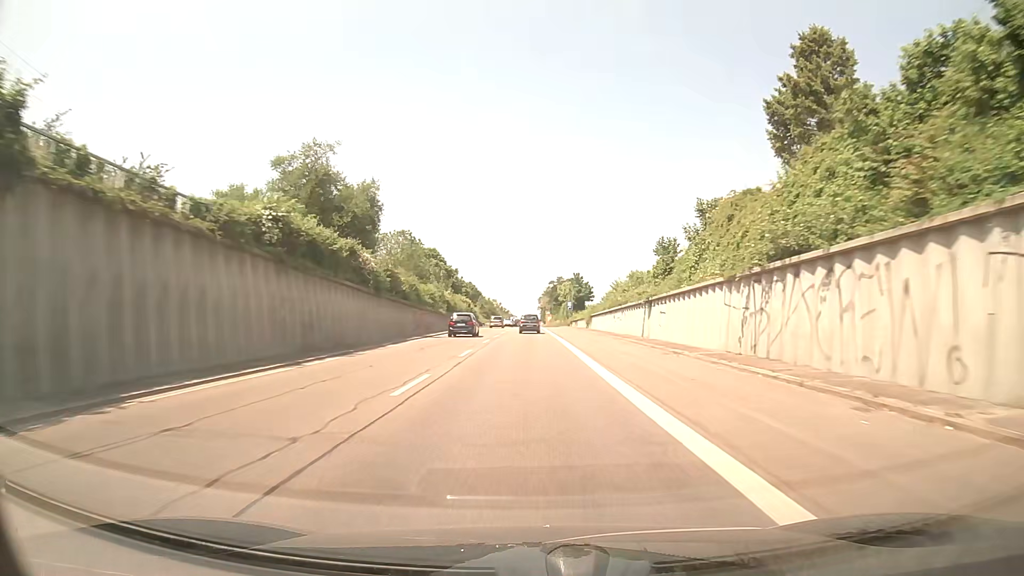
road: trunk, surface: asphalt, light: Day
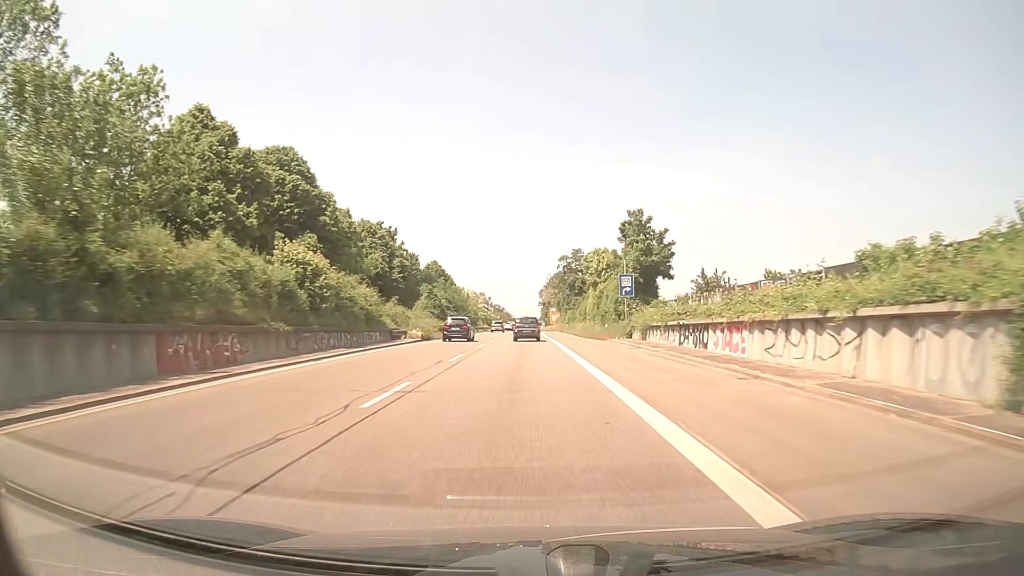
(+0.3, +70.0) m; 0°
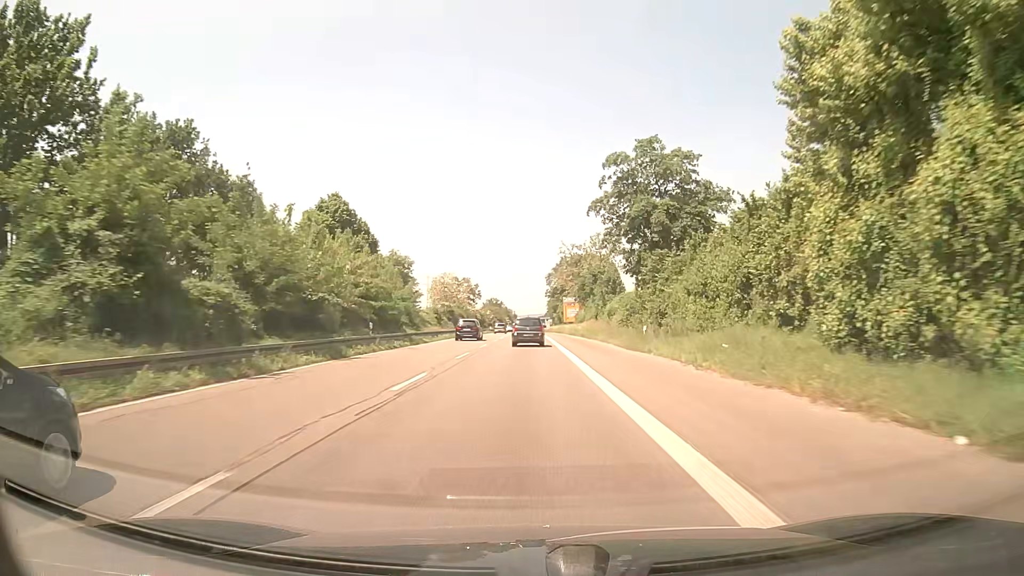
(-0.1, +65.7) m; 0°
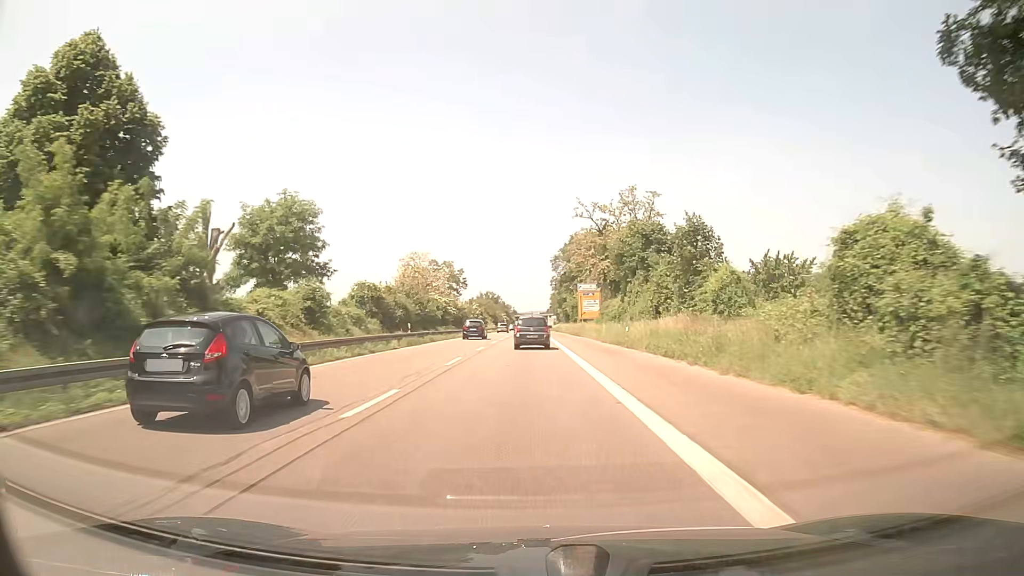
(0.0, +38.2) m; 0°
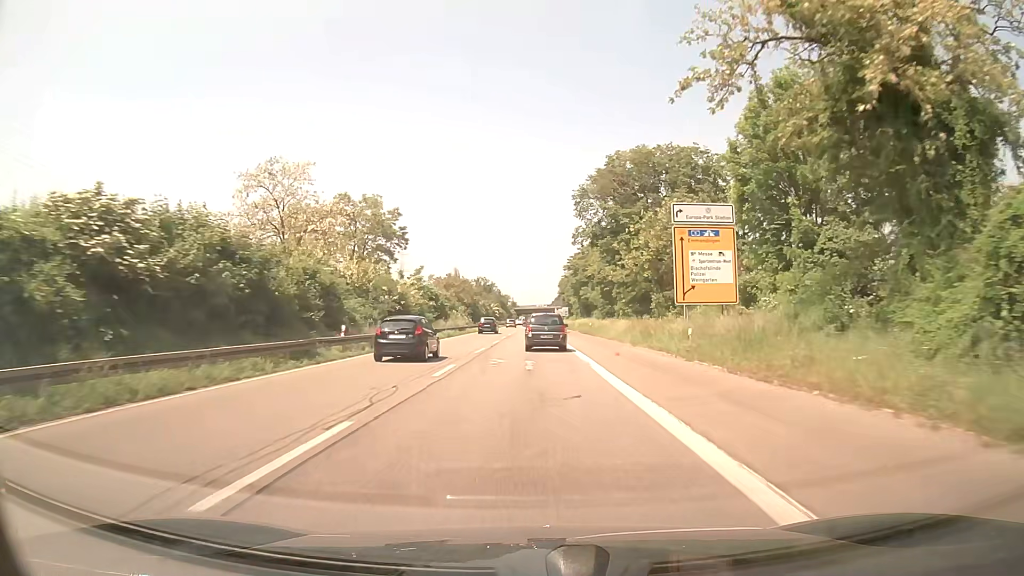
(-0.2, +61.9) m; 0°
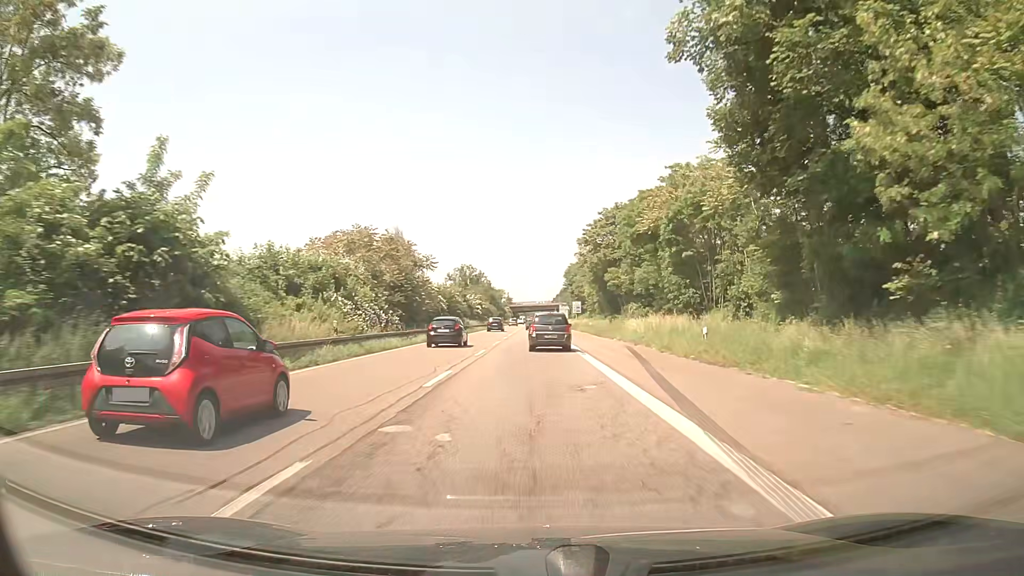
(-0.1, +48.1) m; 0°
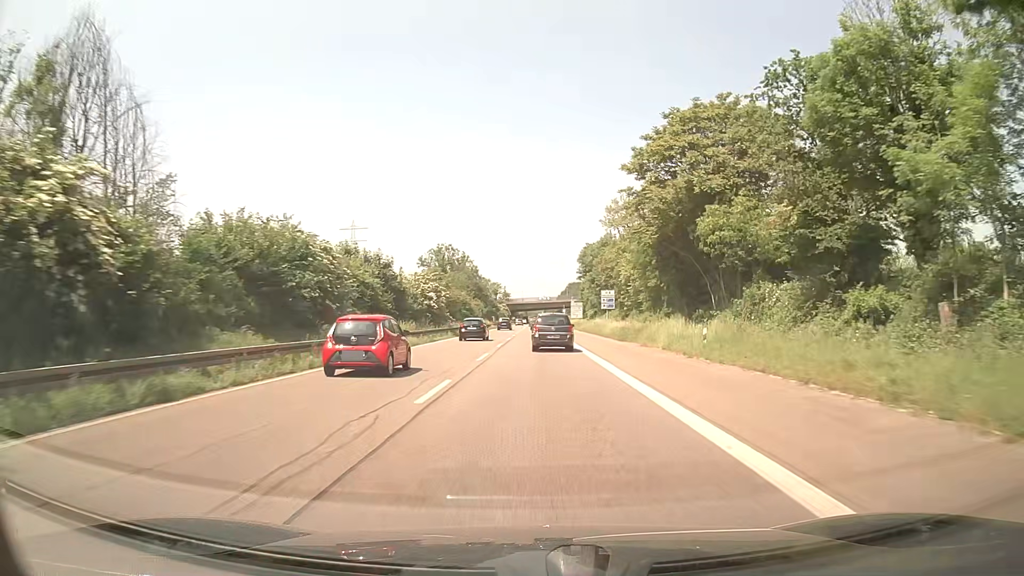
(0.0, +48.7) m; 0°
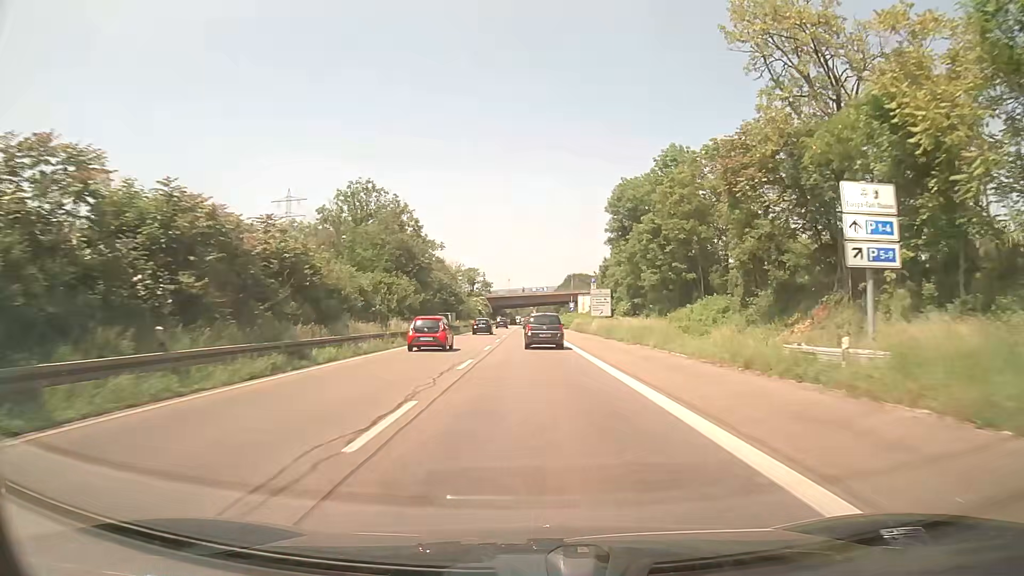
(+0.2, +61.5) m; +1°
(0, +10) (0, +20) (0, +30) (0, +40) (0, +50) (0, +60) (-1, +70) (-1, +80) (-1, +90) (-1, +100) m
